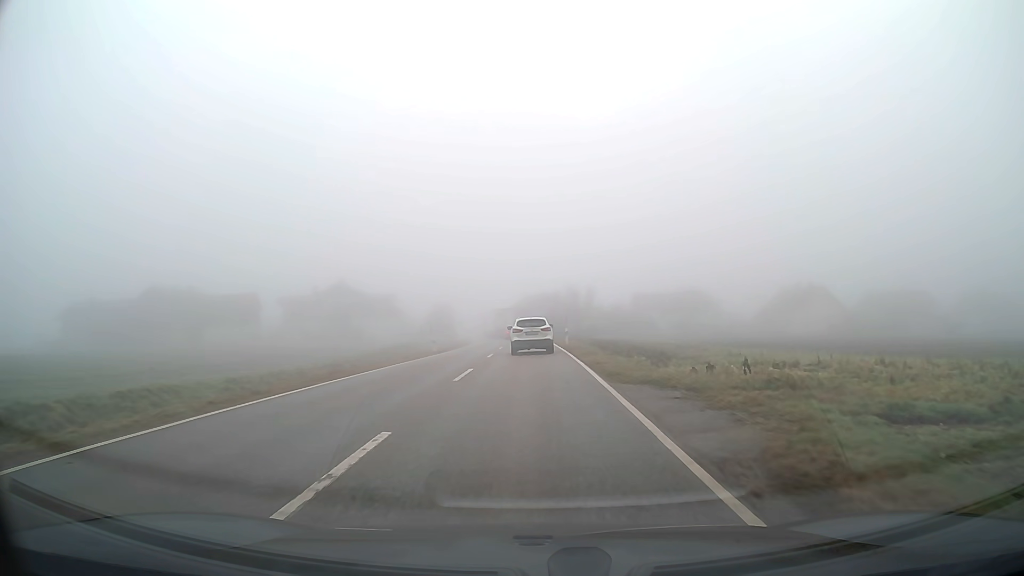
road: tertiary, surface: asphalt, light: Day
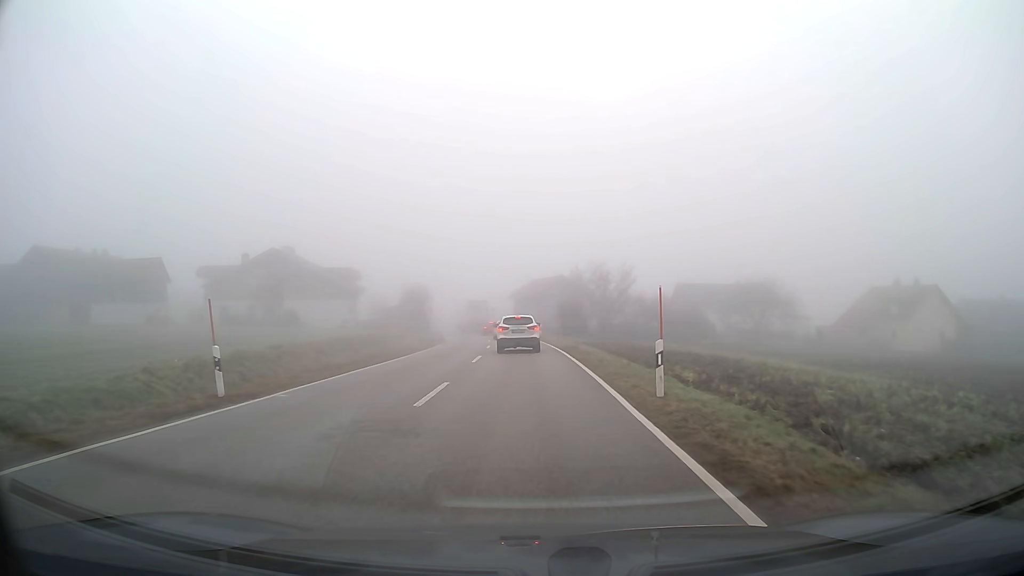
(-0.1, +28.7) m; -1°
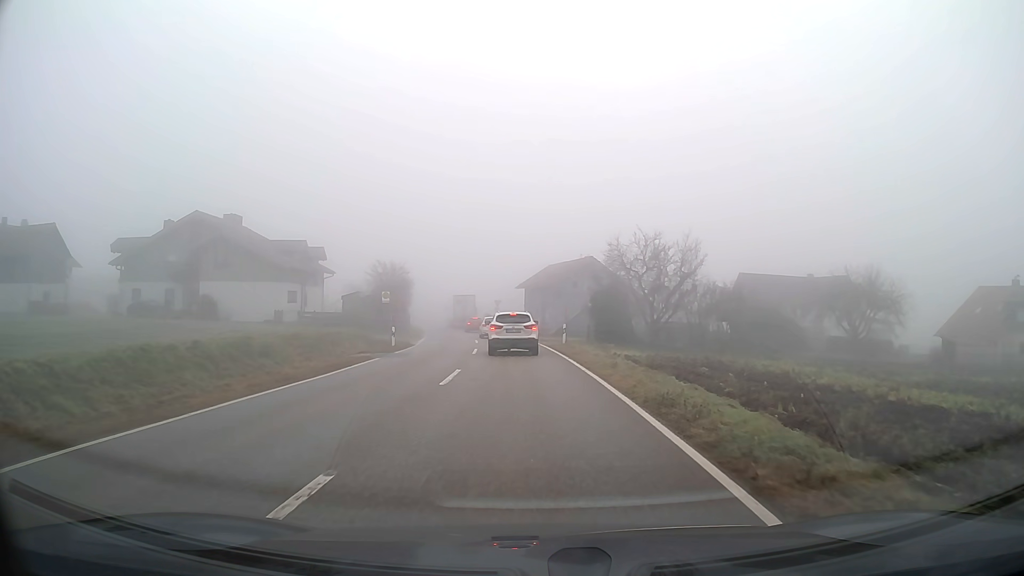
(-0.2, +20.4) m; -1°
(0, +10) (0, +20) (-1, +30) (-2, +40) (-3, +50) (-4, +60) (-6, +70) (-7, +80) (-9, +89) (-11, +99) m
